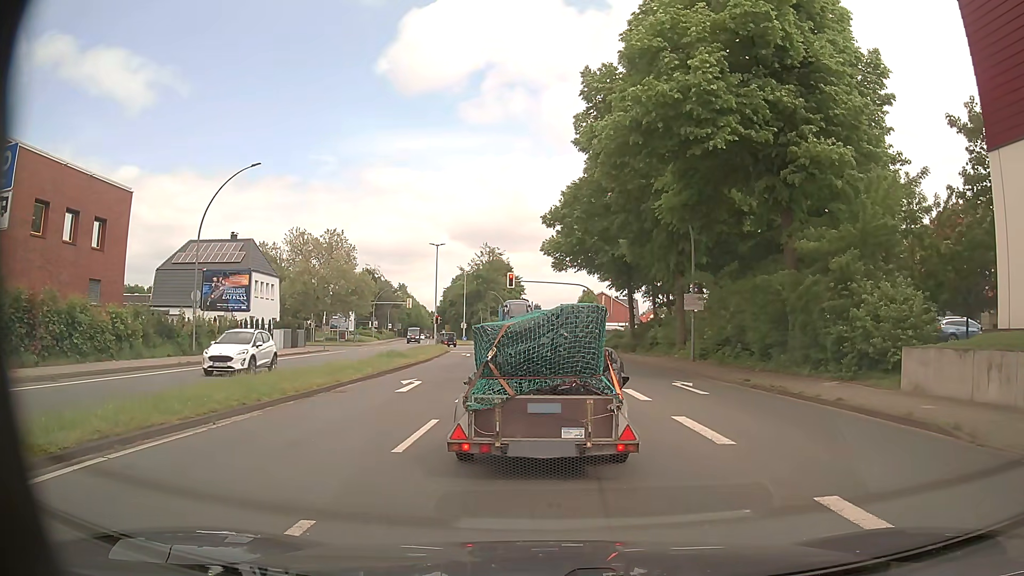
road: primary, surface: asphalt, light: Day
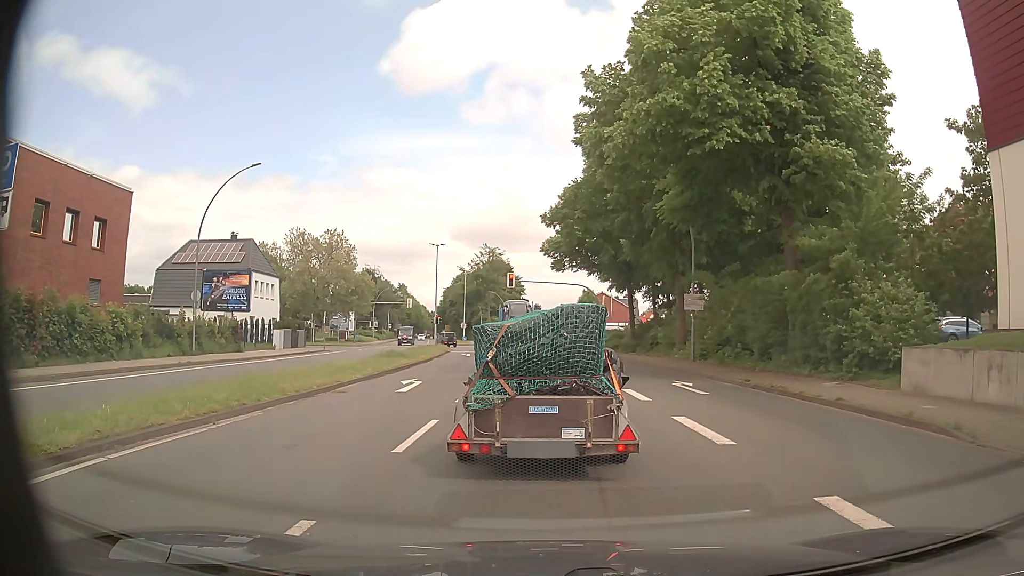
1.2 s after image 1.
(0.0, 0.0) m; 0°
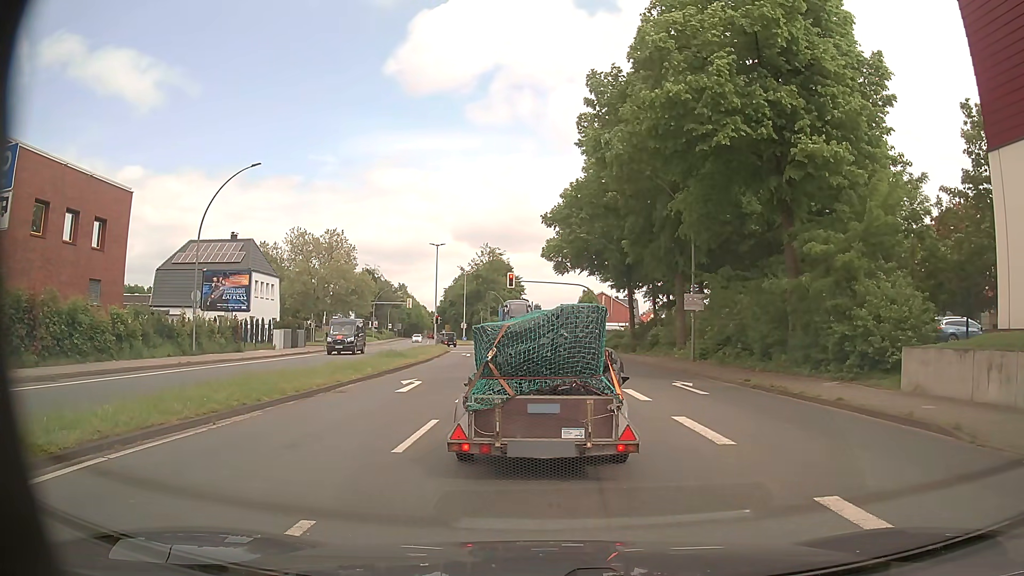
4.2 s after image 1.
(0.0, 0.0) m; 0°
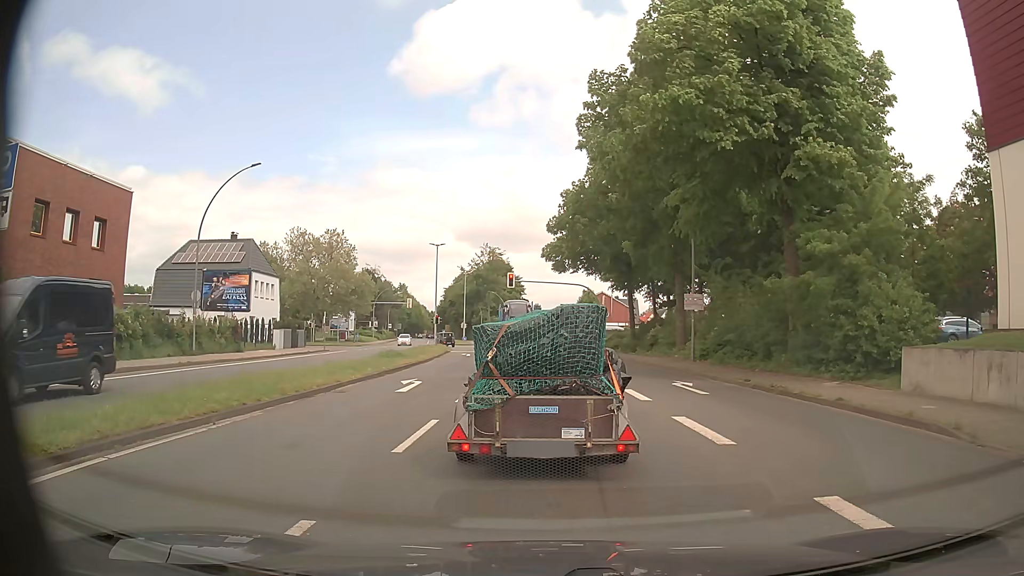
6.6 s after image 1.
(0.0, 0.0) m; 0°
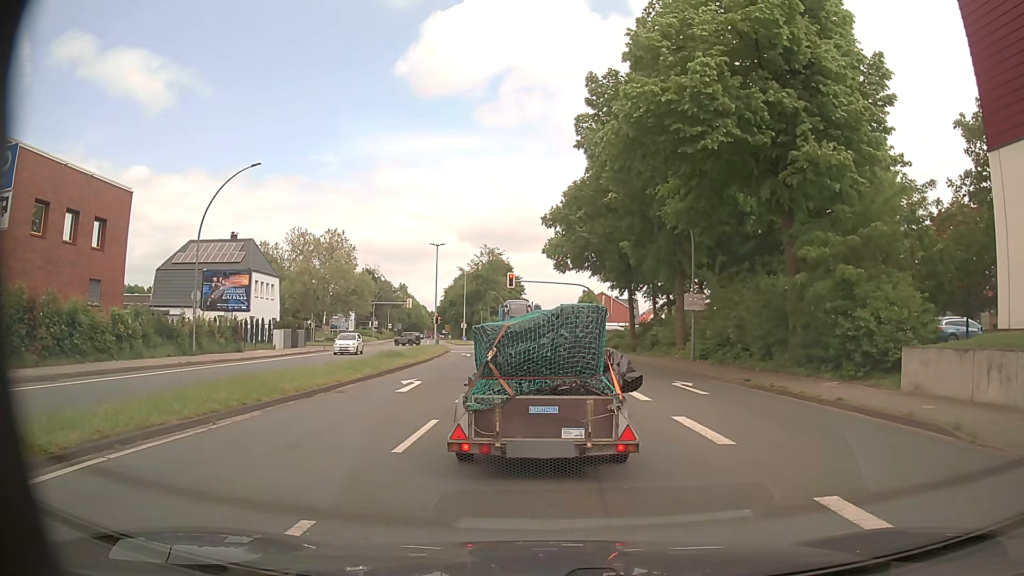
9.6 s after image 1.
(0.0, 0.0) m; 0°
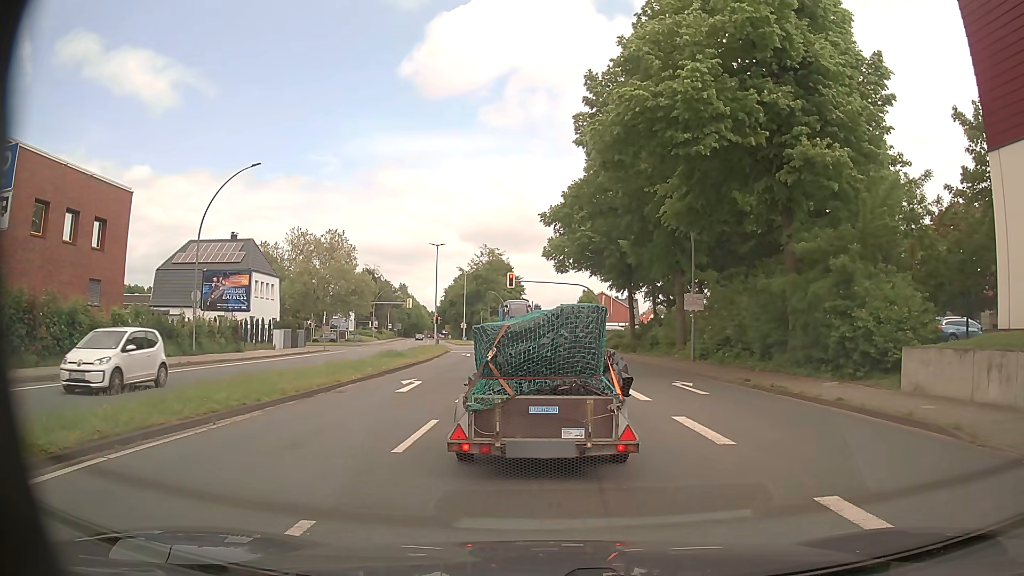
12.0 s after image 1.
(0.0, 0.0) m; 0°
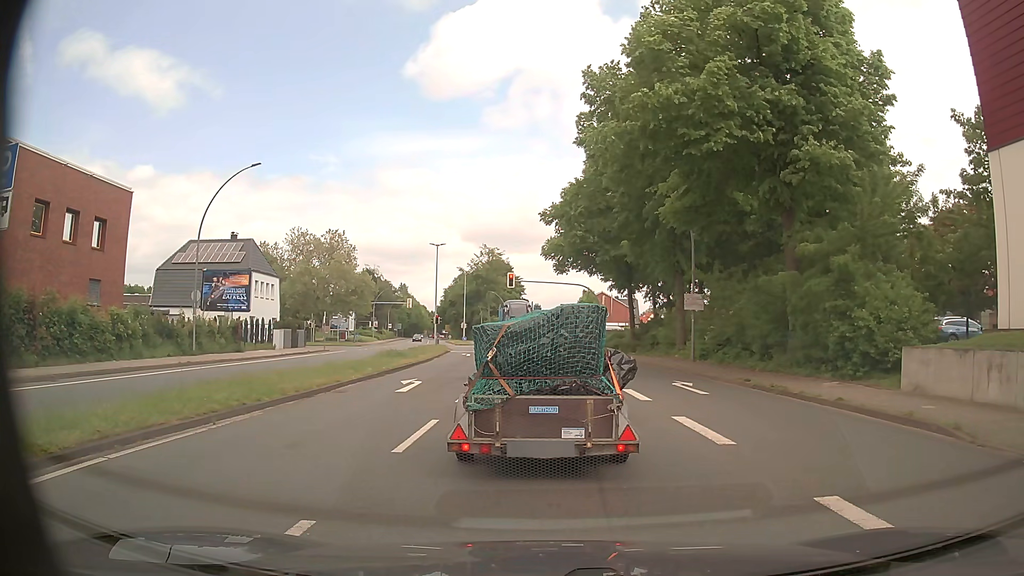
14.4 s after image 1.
(0.0, 0.0) m; 0°
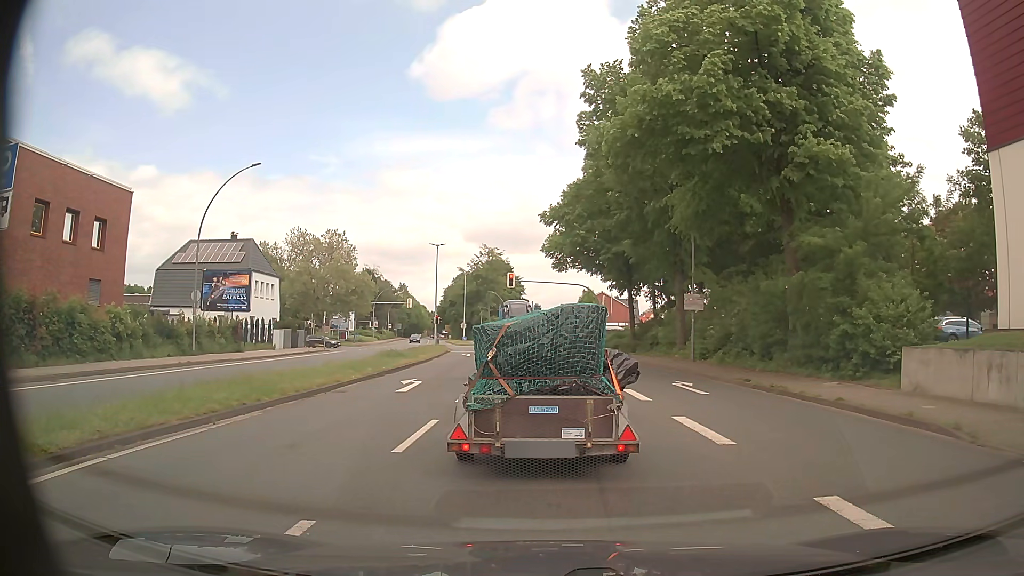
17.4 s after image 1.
(0.0, 0.0) m; 0°
(-1, +10) (-1, +20) (-2, +30) (-4, +40) (-5, +50) (-7, +60) (-9, +69) (-10, +79) (-12, +89) (-15, +99) m
